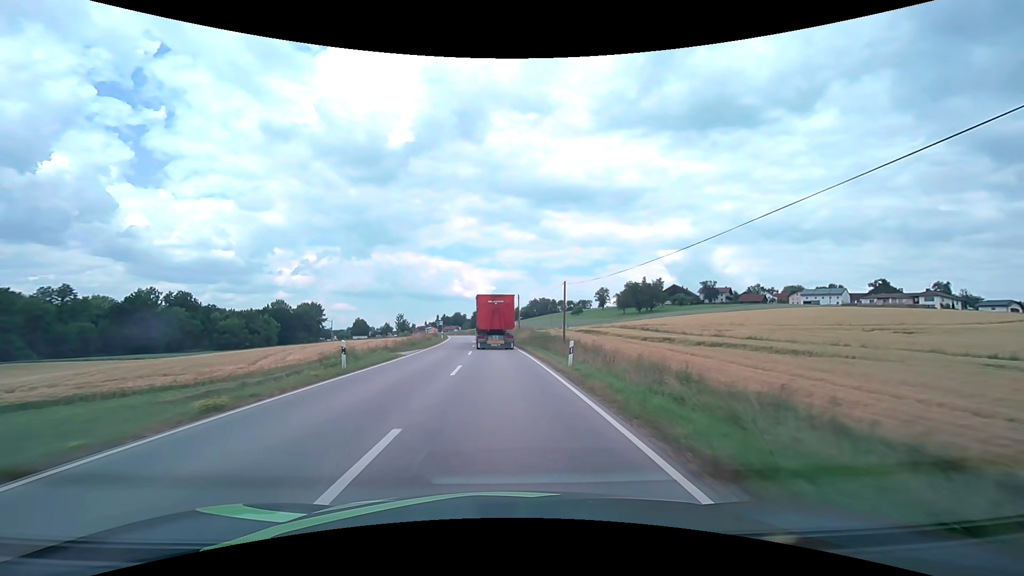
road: secondary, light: Day
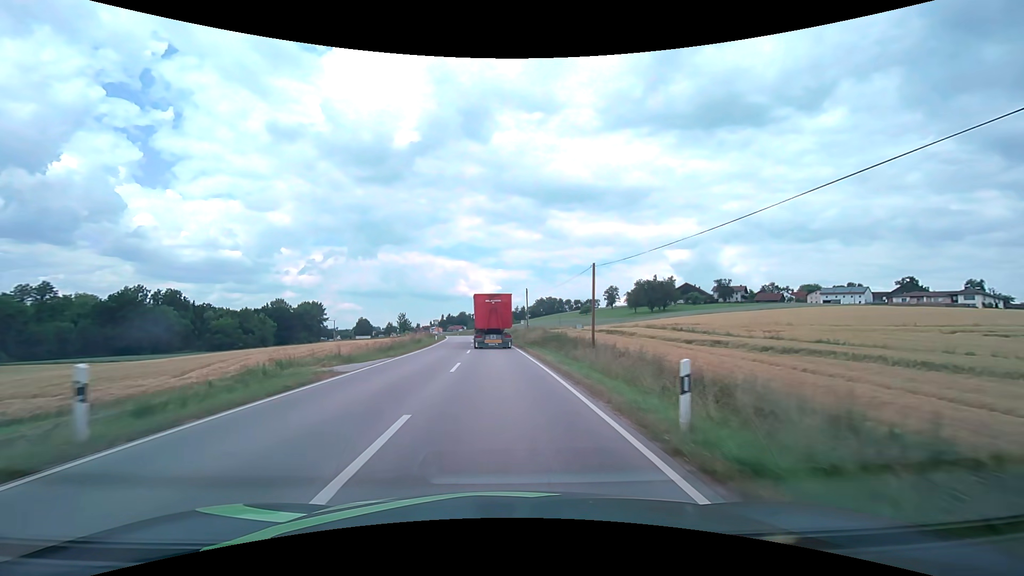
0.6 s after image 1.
(-0.1, +10.9) m; -1°
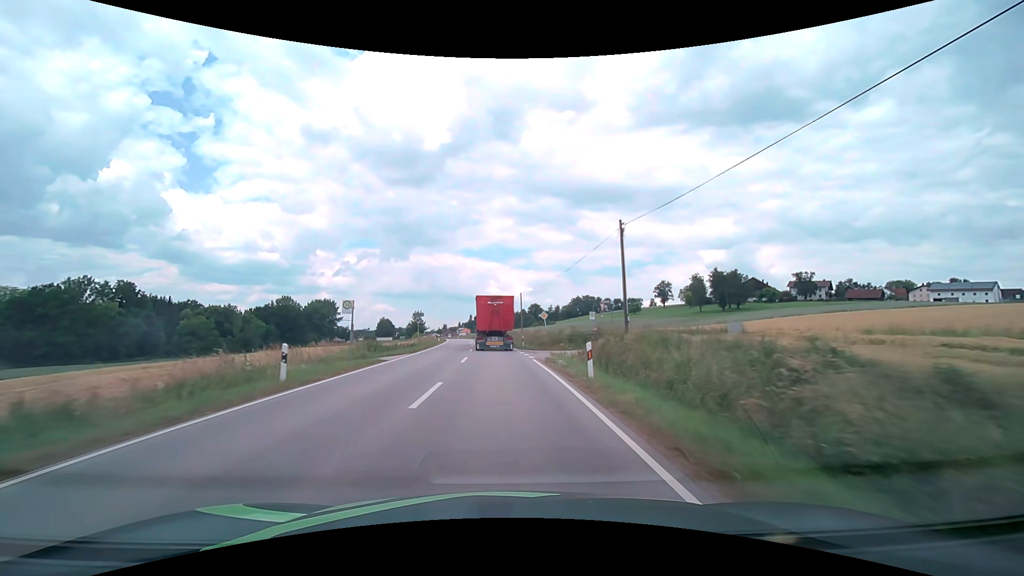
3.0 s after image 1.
(-1.3, +43.5) m; -3°
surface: asphalt
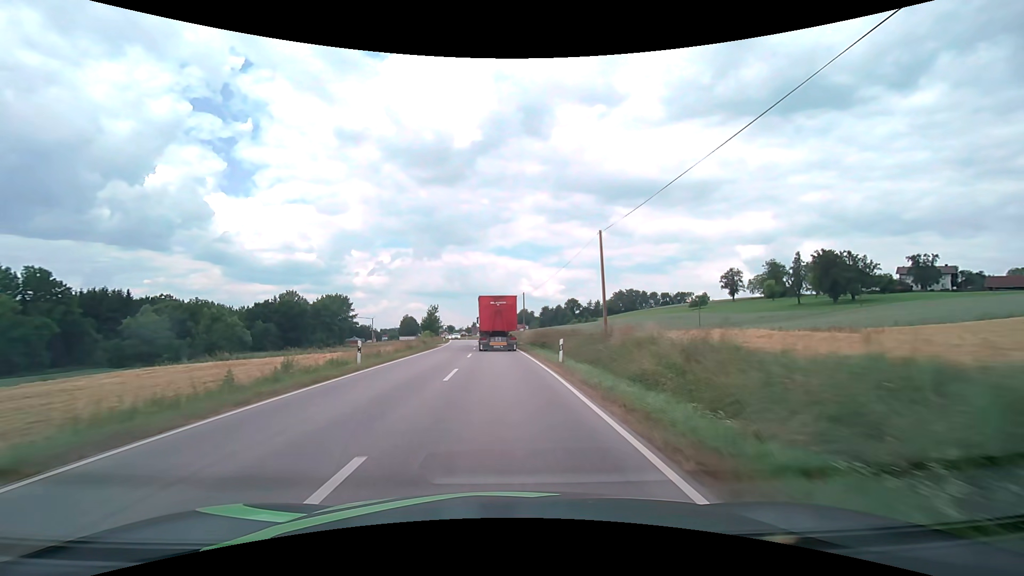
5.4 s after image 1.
(-1.4, +43.3) m; -4°
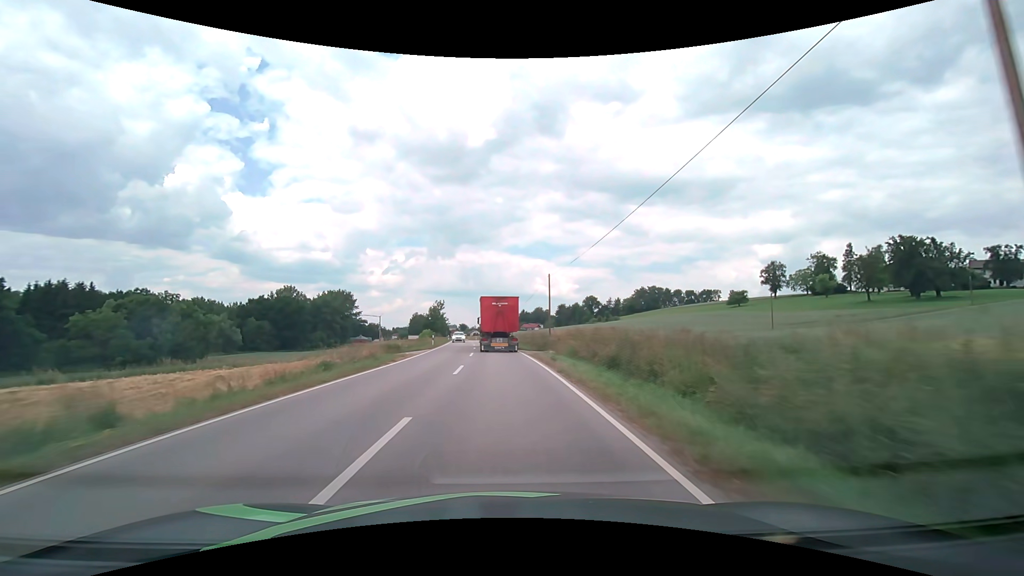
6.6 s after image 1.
(-0.3, +21.7) m; -2°
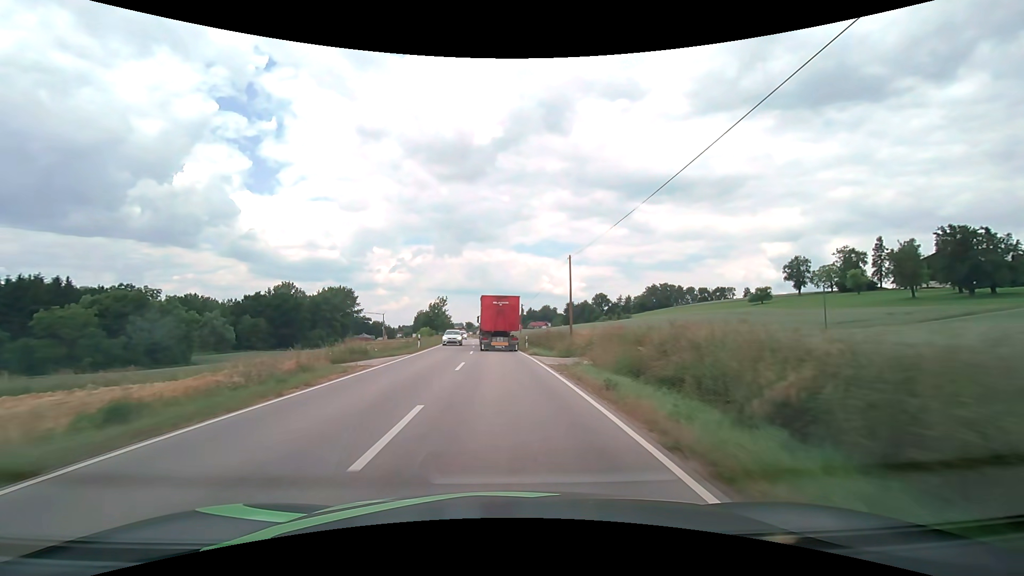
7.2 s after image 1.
(-0.1, +10.9) m; -1°
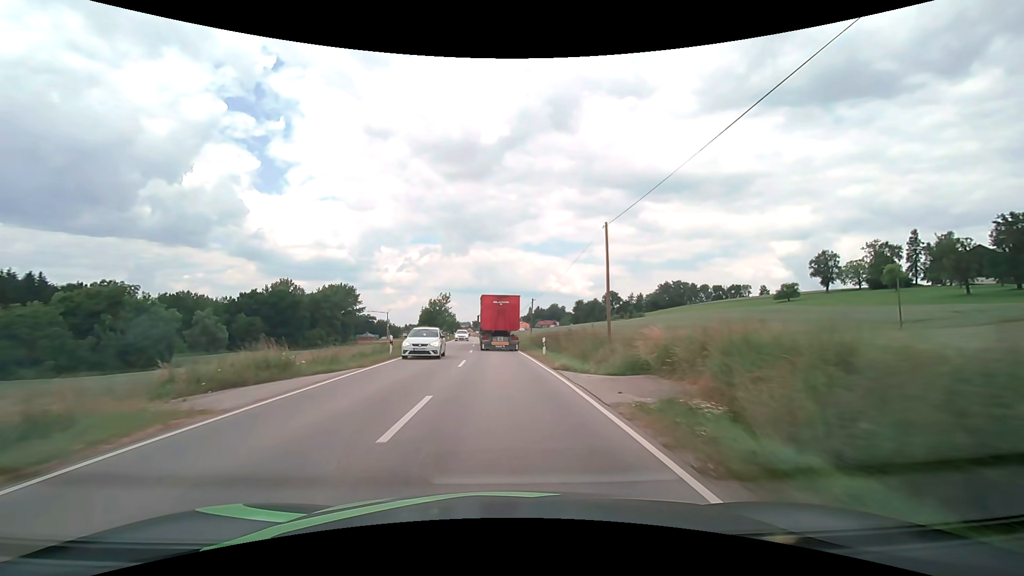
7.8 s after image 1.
(-0.1, +10.9) m; -1°
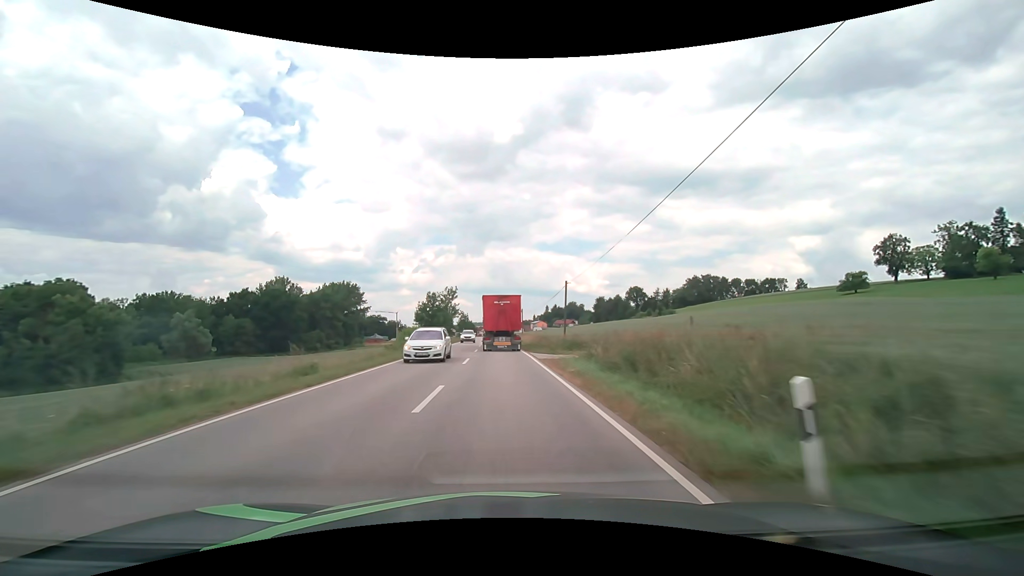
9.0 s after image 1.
(-0.3, +21.9) m; -2°
(0, +10) (0, +20) (0, +30) (-1, +40) (-1, +50) (-1, +60) (-2, +70) (-2, +80) (-3, +90) (-3, +100) m
